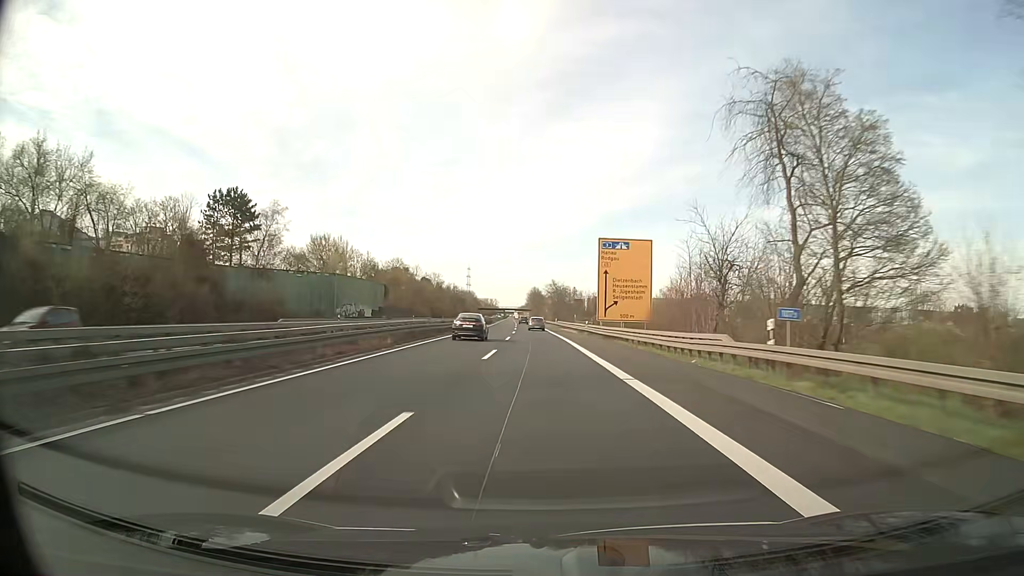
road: trunk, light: Day
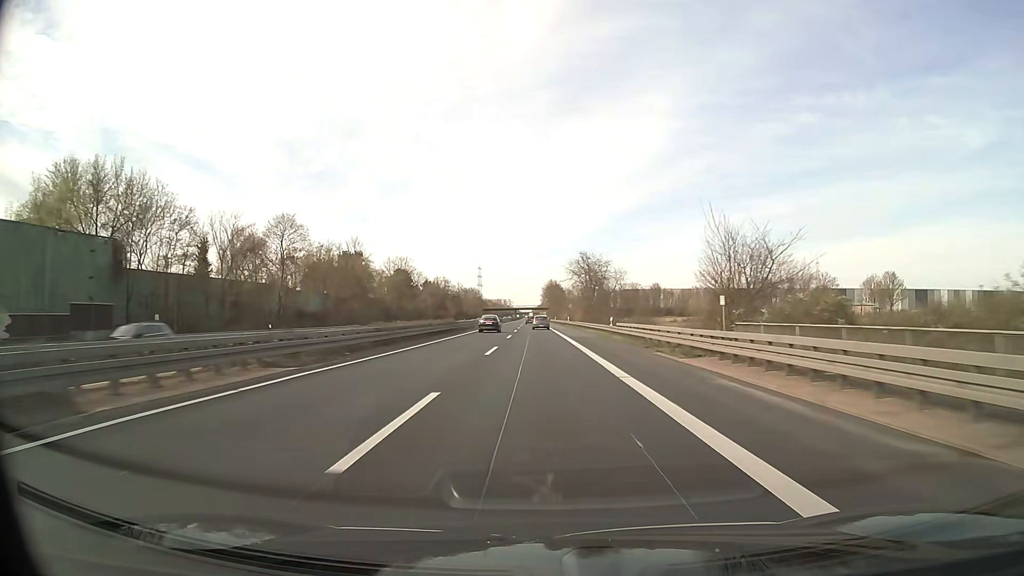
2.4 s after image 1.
(-1.1, +69.7) m; -2°
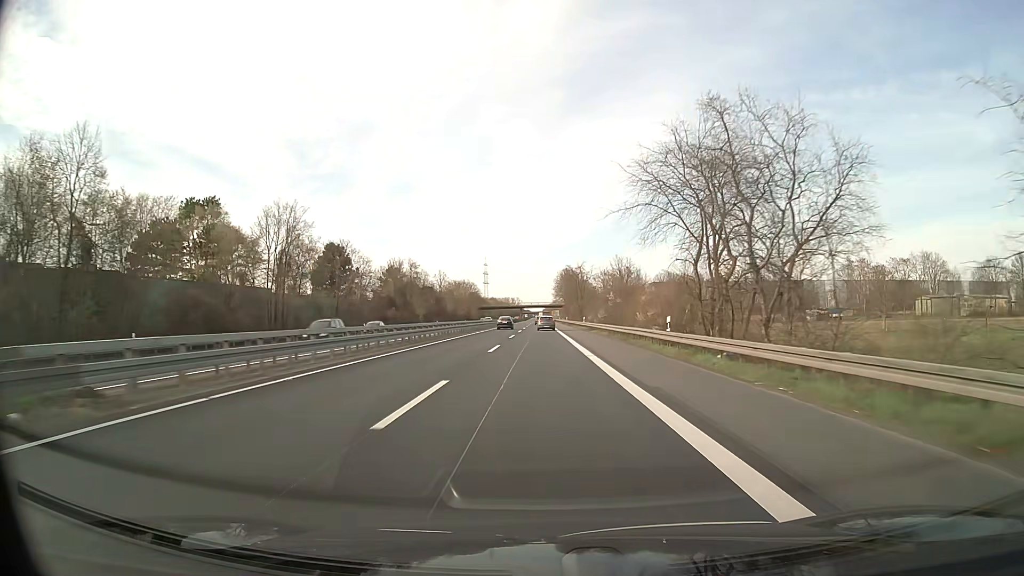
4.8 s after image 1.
(-0.7, +69.7) m; -1°
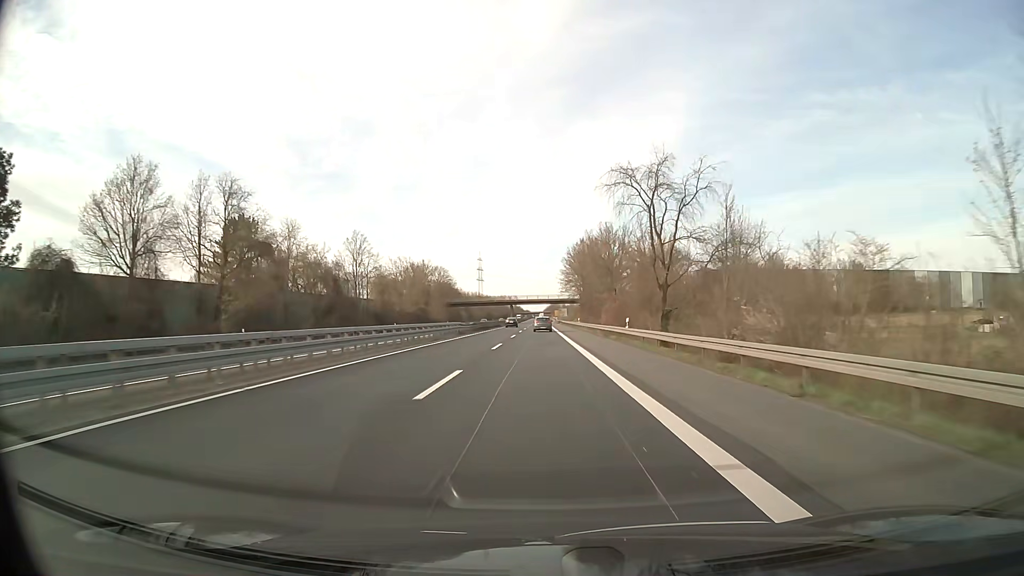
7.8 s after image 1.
(-0.3, +87.1) m; 0°
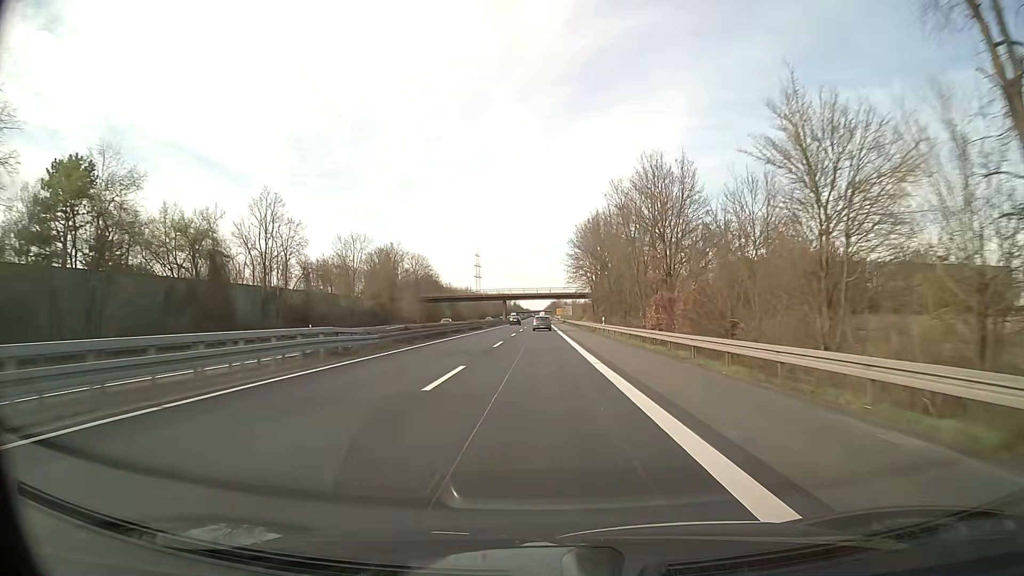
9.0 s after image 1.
(0.0, +34.8) m; 0°
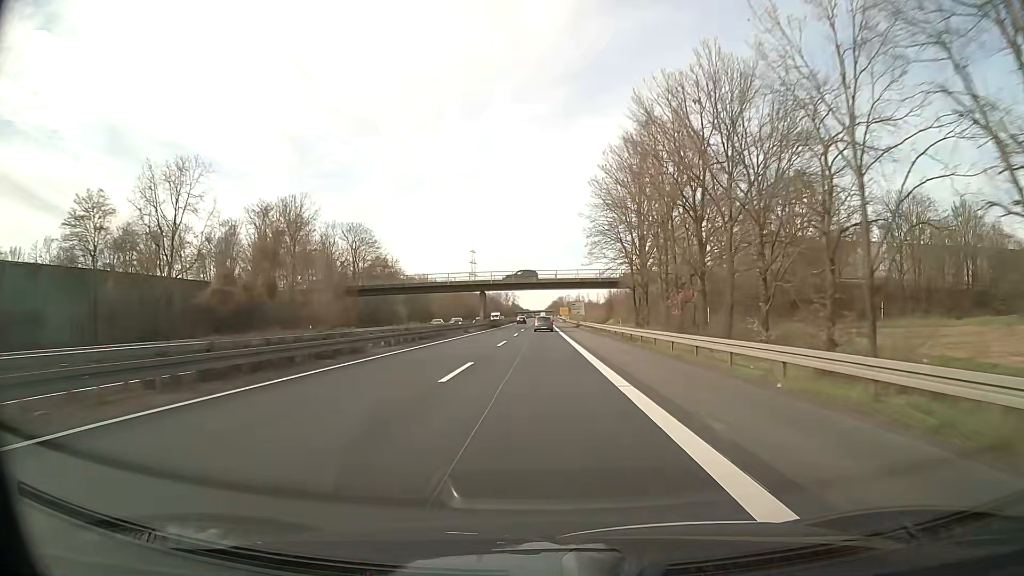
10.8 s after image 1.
(0.0, +52.2) m; 0°
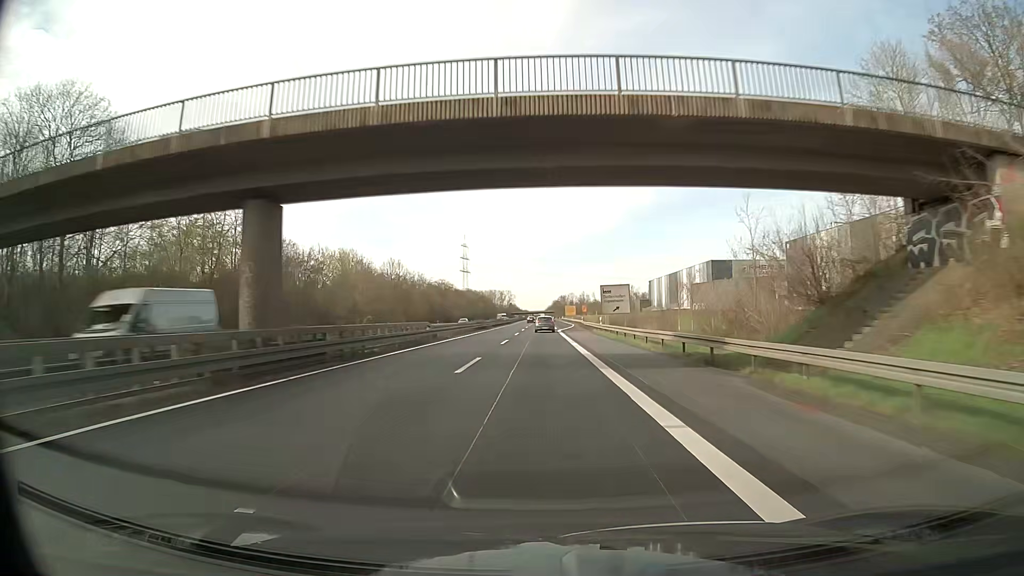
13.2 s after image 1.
(+0.2, +69.6) m; 0°
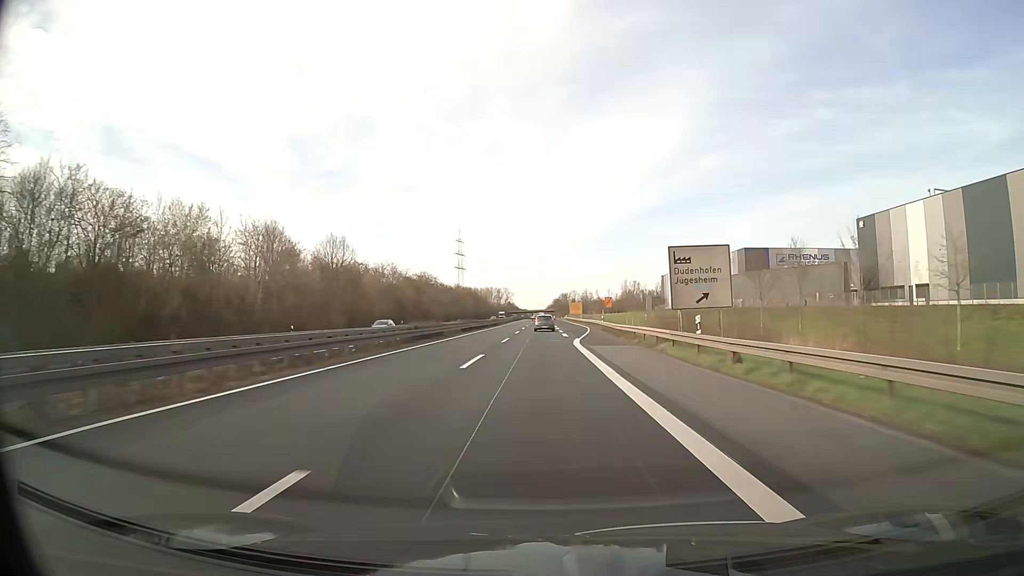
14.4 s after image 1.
(-0.4, +34.8) m; -1°
(0, +10) (0, +20) (0, +30) (0, +40) (0, +50) (+1, +60) (+1, +70) (+1, +80) (+1, +90) (+1, +100) m
